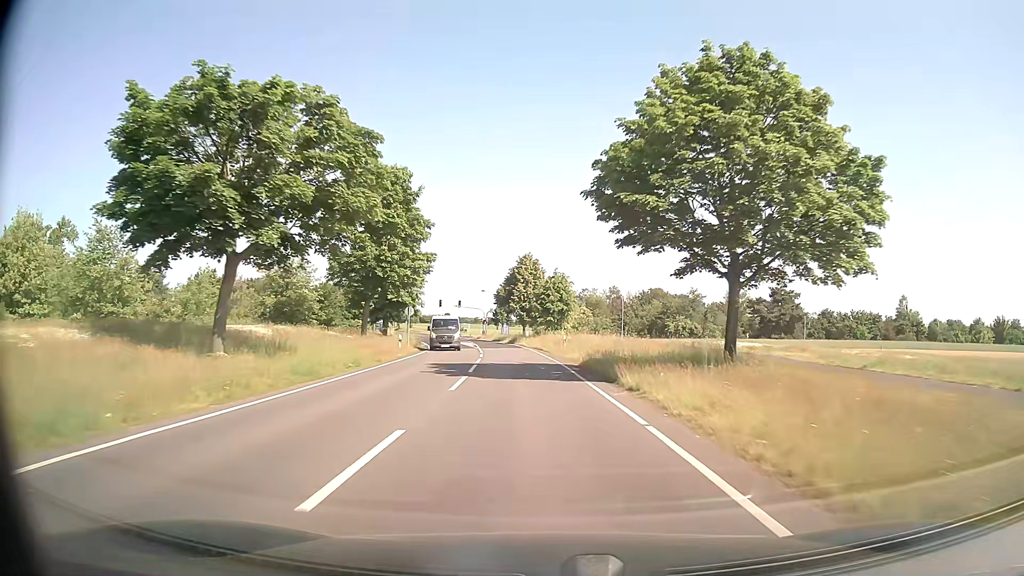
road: secondary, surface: asphalt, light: Day
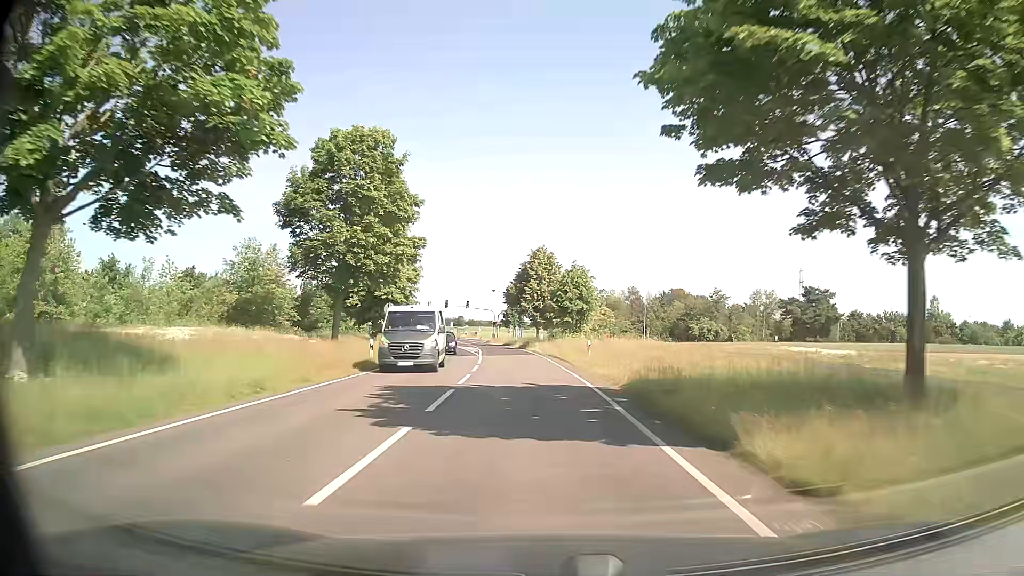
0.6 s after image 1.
(-0.1, +9.8) m; -1°
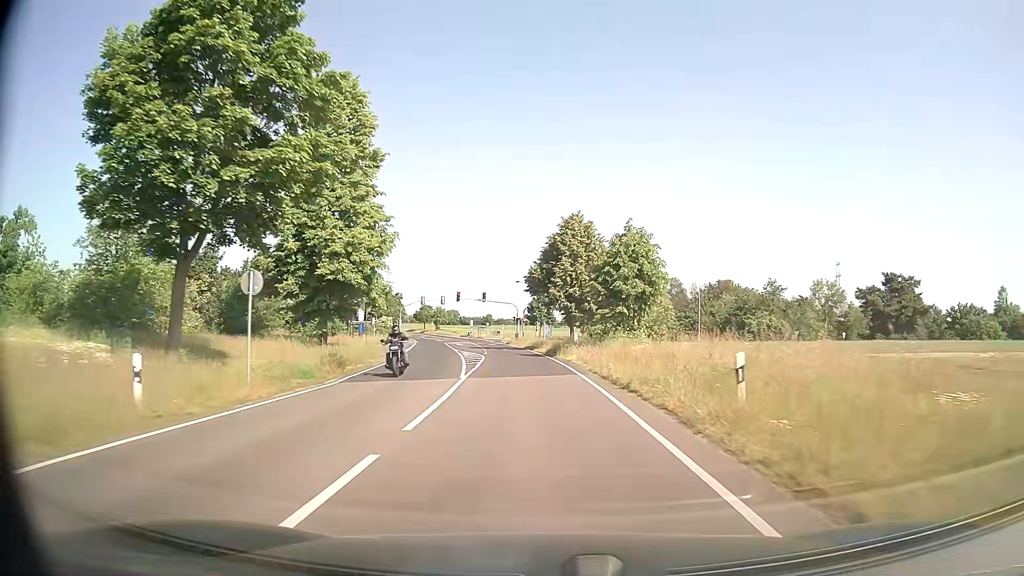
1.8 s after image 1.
(-0.5, +20.1) m; -3°
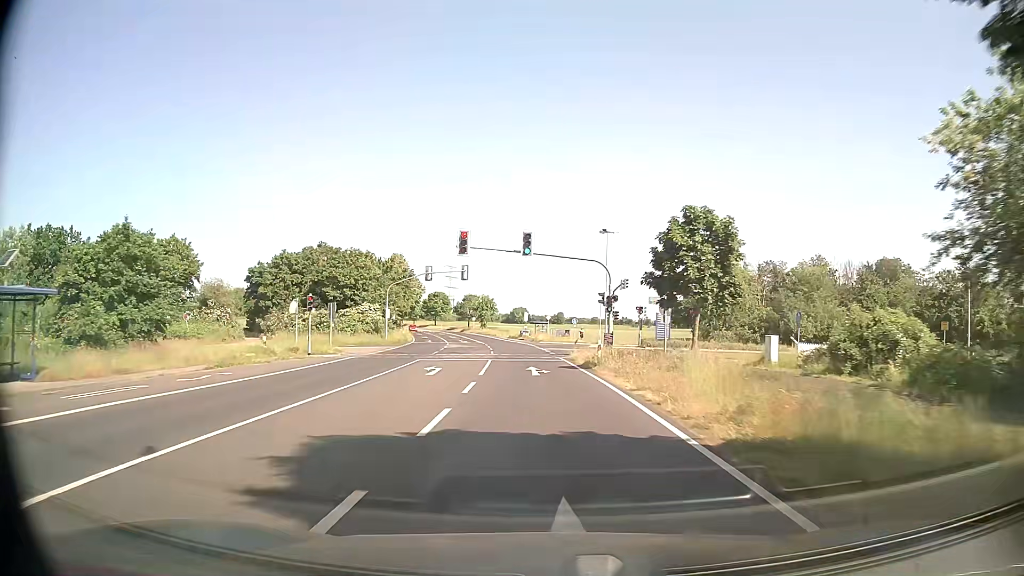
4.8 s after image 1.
(-2.8, +52.0) m; -6°
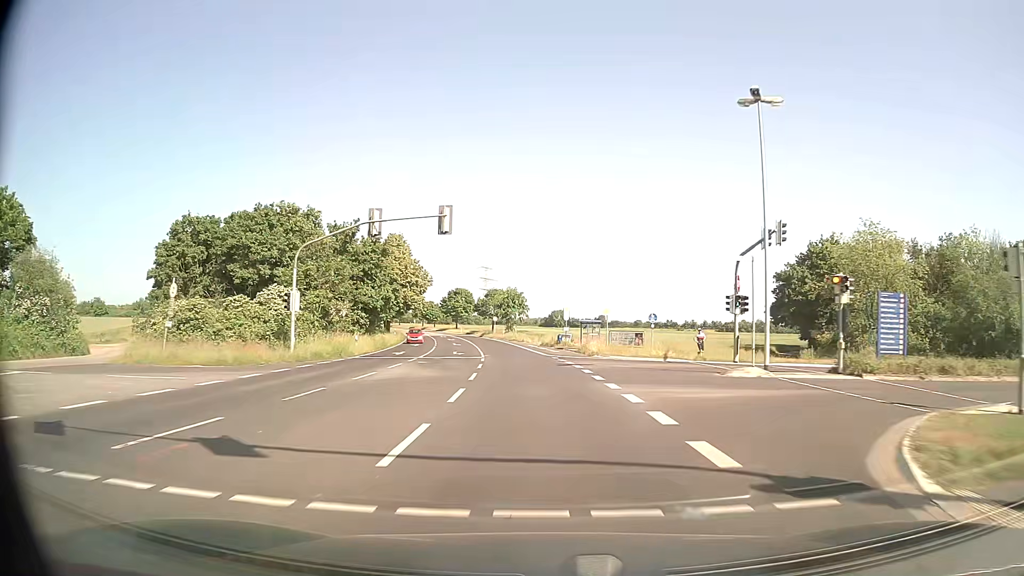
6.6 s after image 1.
(-0.6, +31.9) m; -3°
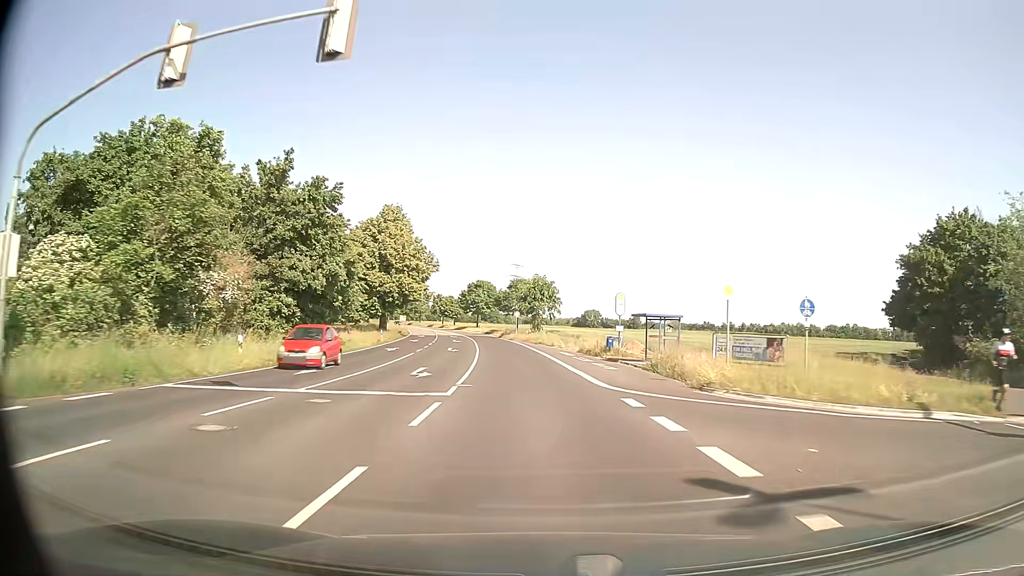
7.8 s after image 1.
(-0.5, +21.3) m; -3°
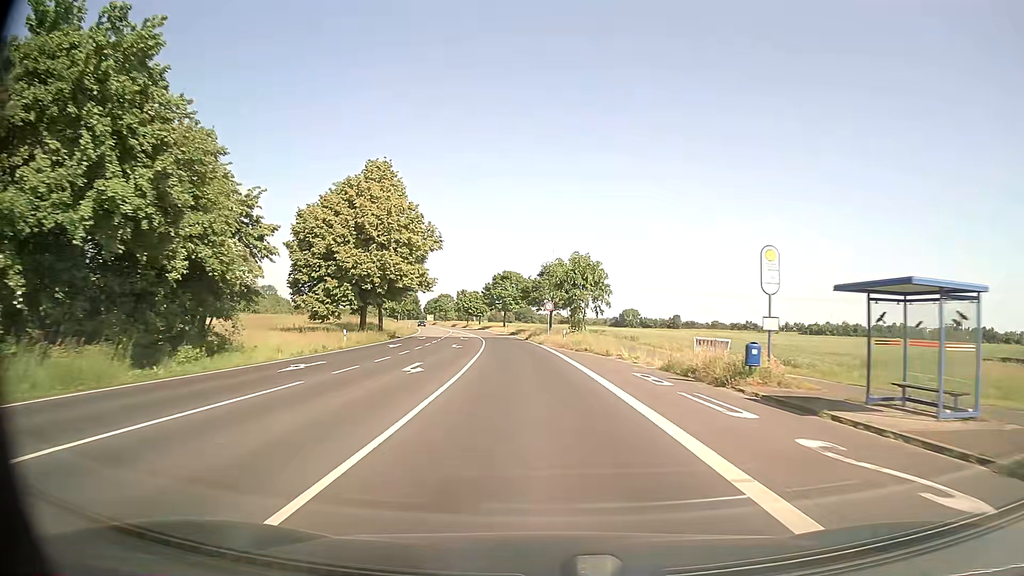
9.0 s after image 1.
(-0.6, +21.3) m; -3°
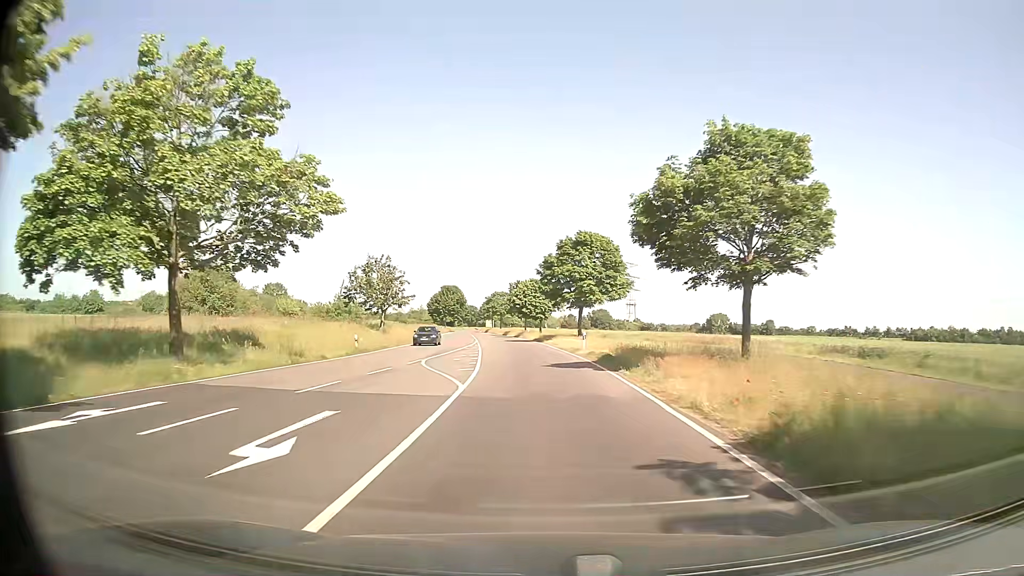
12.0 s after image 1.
(-3.0, +53.3) m; -6°
(0, +10) (0, +20) (-1, +30) (-2, +40) (-2, +50) (-4, +60) (-5, +70) (-6, +80) (-7, +90) (-8, +100) m
